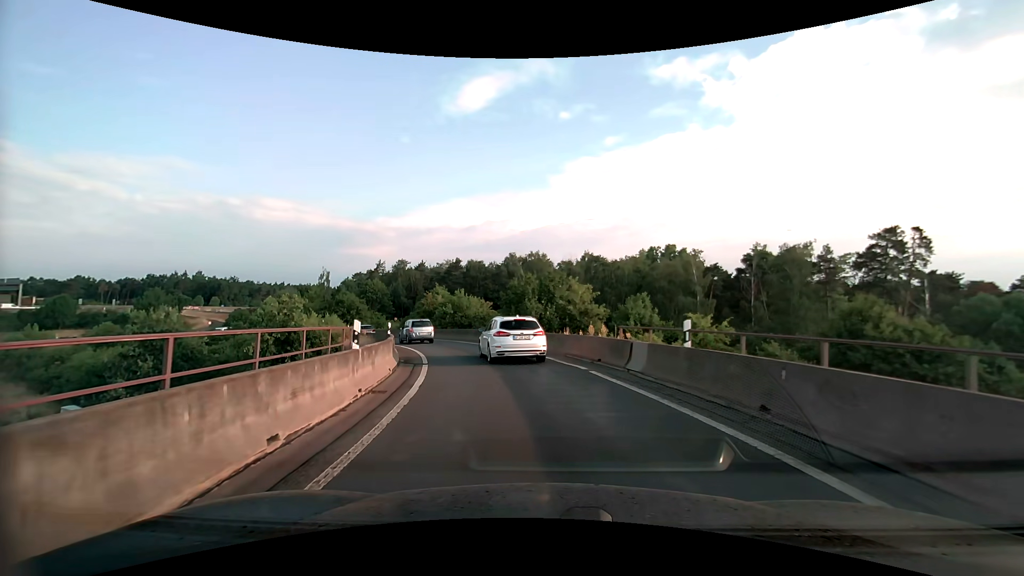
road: motorway_link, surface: asphalt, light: Day
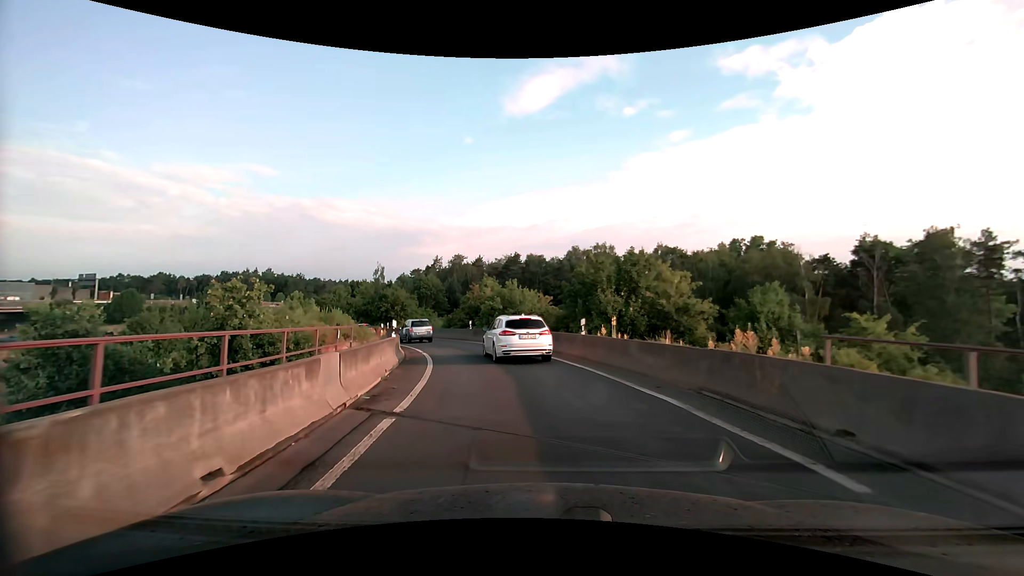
(-0.6, +9.3) m; -7°
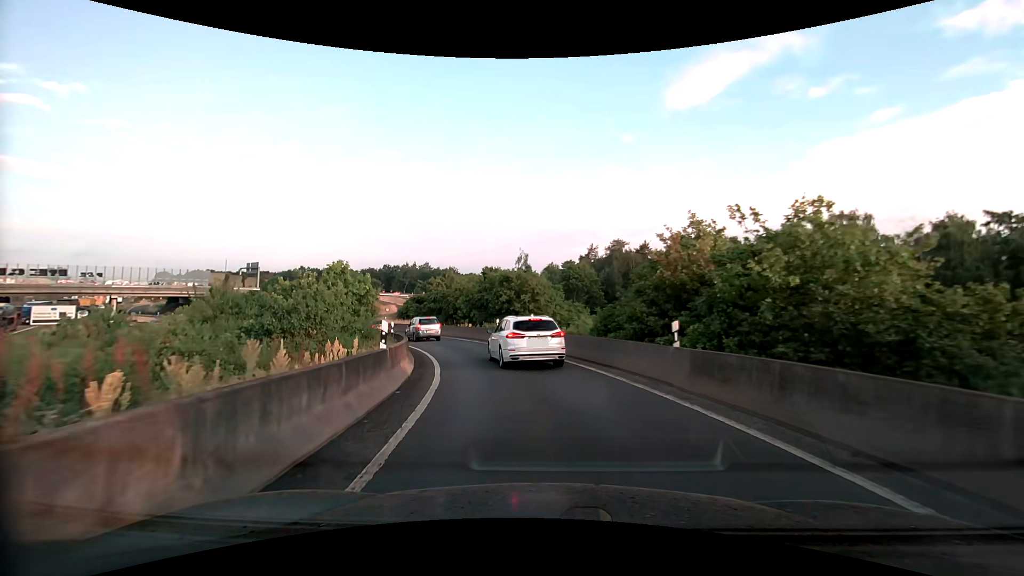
(-4.0, +23.8) m; -18°
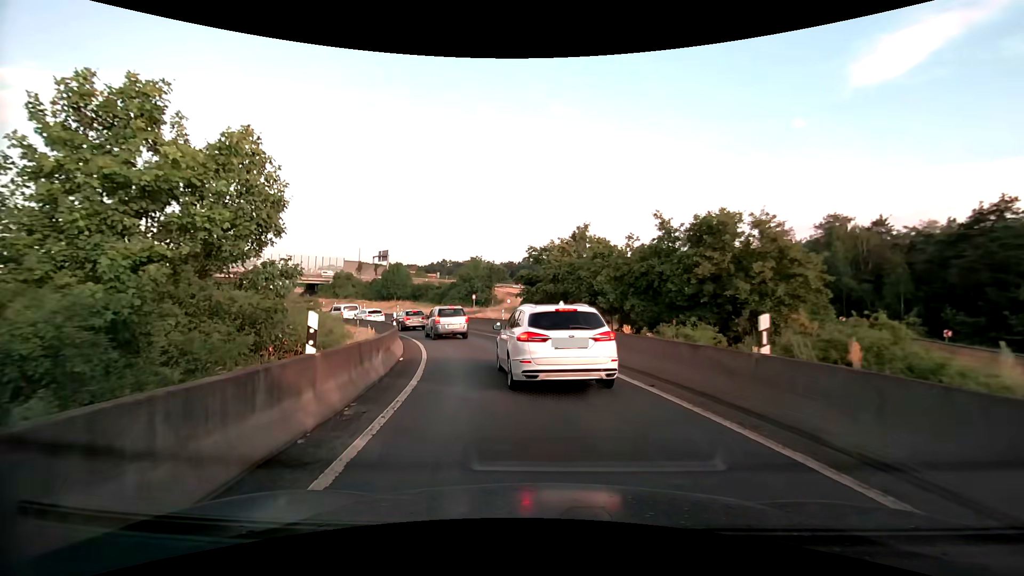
(-3.0, +22.0) m; -16°
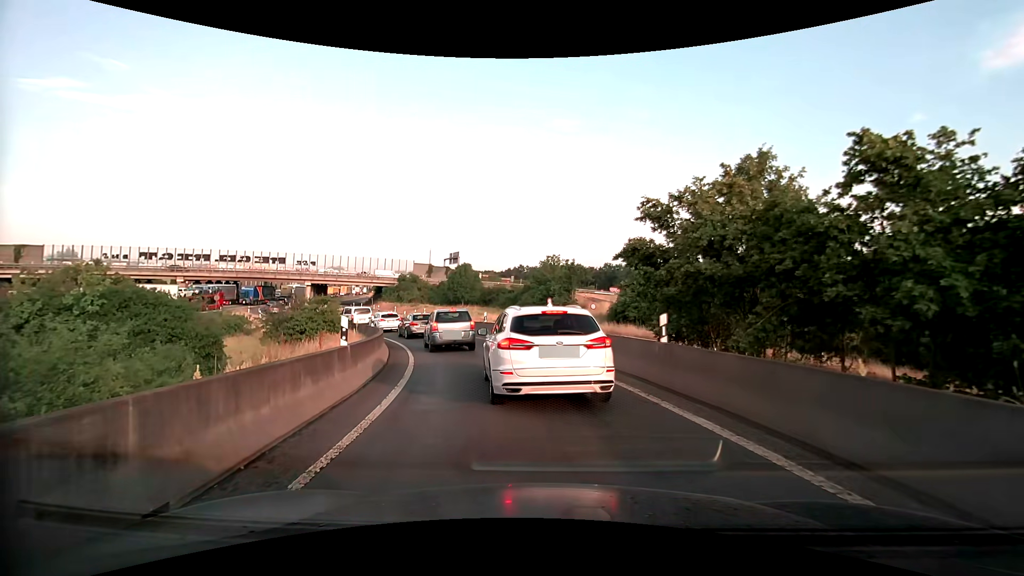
(-1.2, +13.5) m; -9°
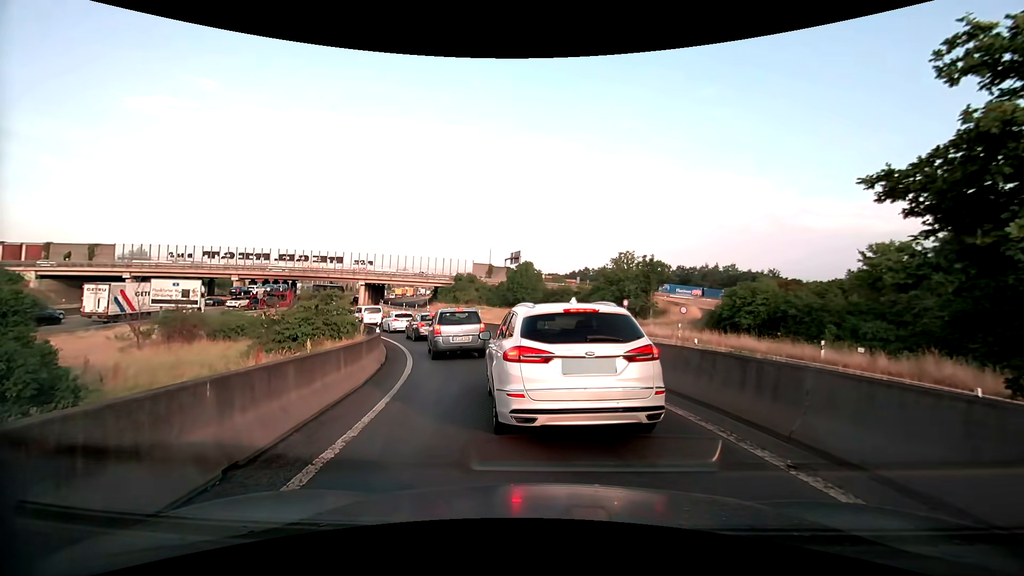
(-0.7, +9.3) m; -7°
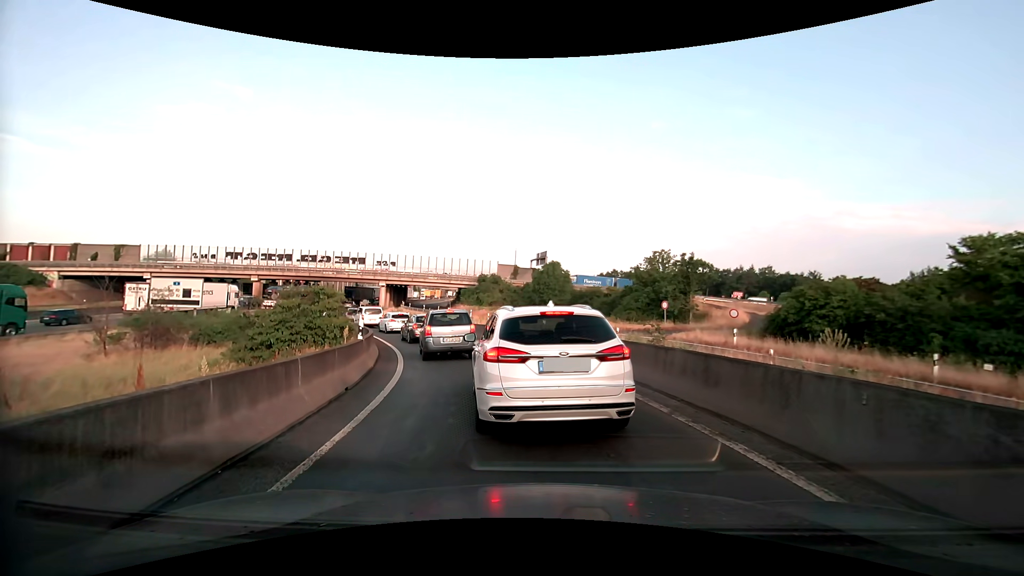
(-0.2, +4.6) m; -3°
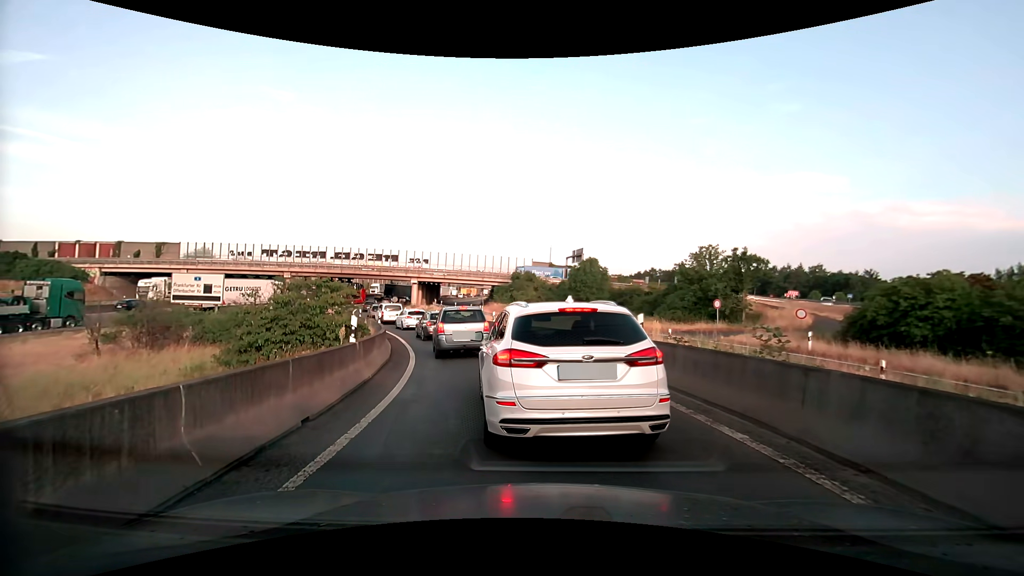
(-0.1, +3.3) m; -5°
